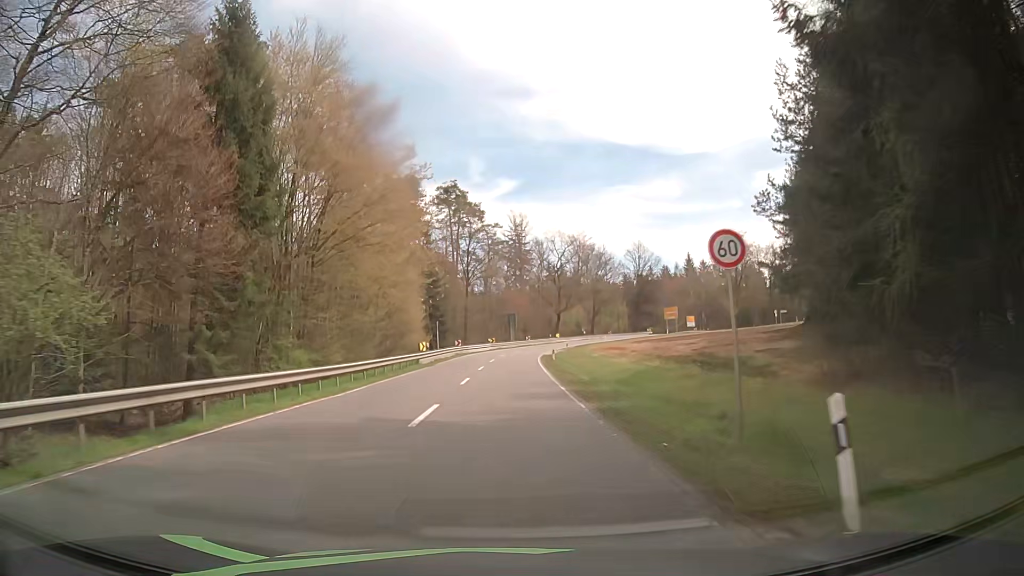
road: secondary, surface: asphalt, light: Day
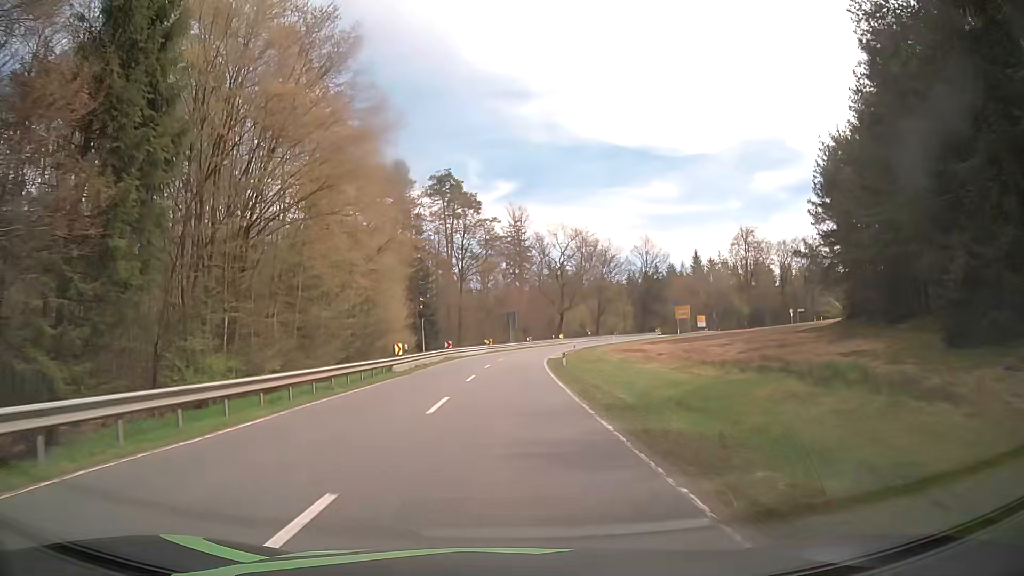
(0.0, +9.0) m; 0°
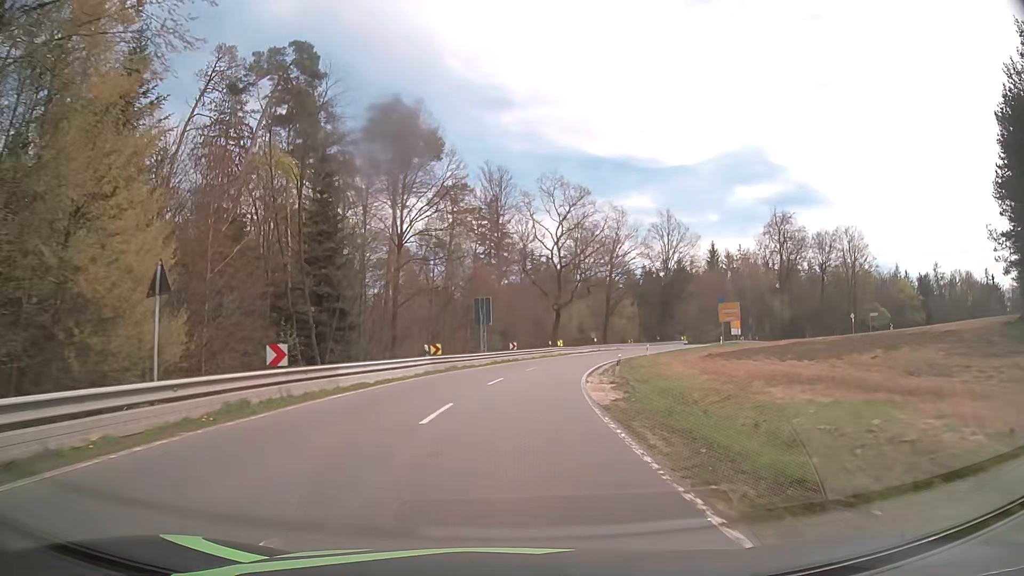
(+0.4, +35.0) m; +2°
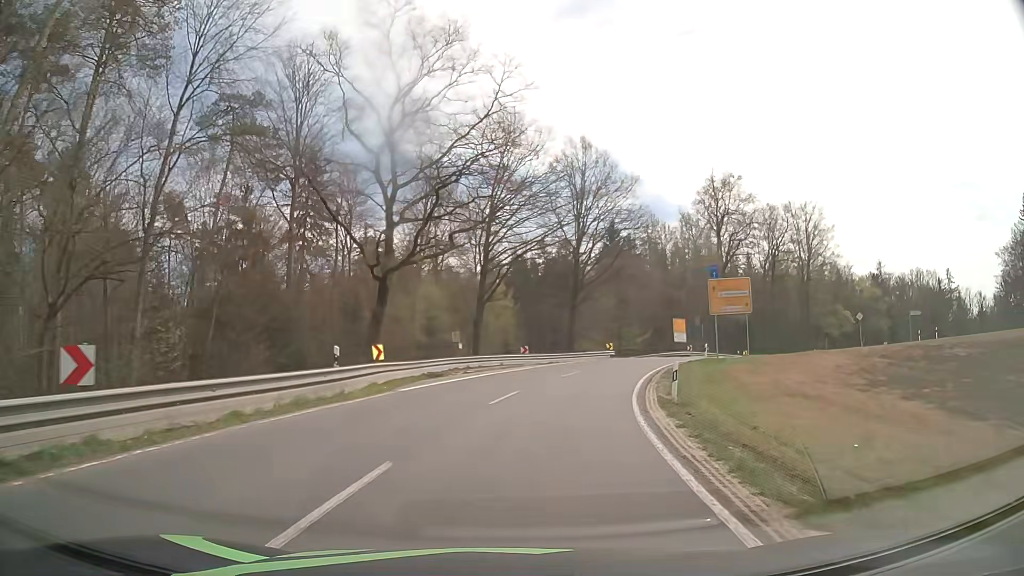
(+3.8, +40.5) m; +13°
(+1, +10) (+2, +20) (+4, +30) (+8, +39) (+13, +47) (+21, +53) (+31, +55) (+41, +53) (+50, +49) (+59, +45) m
